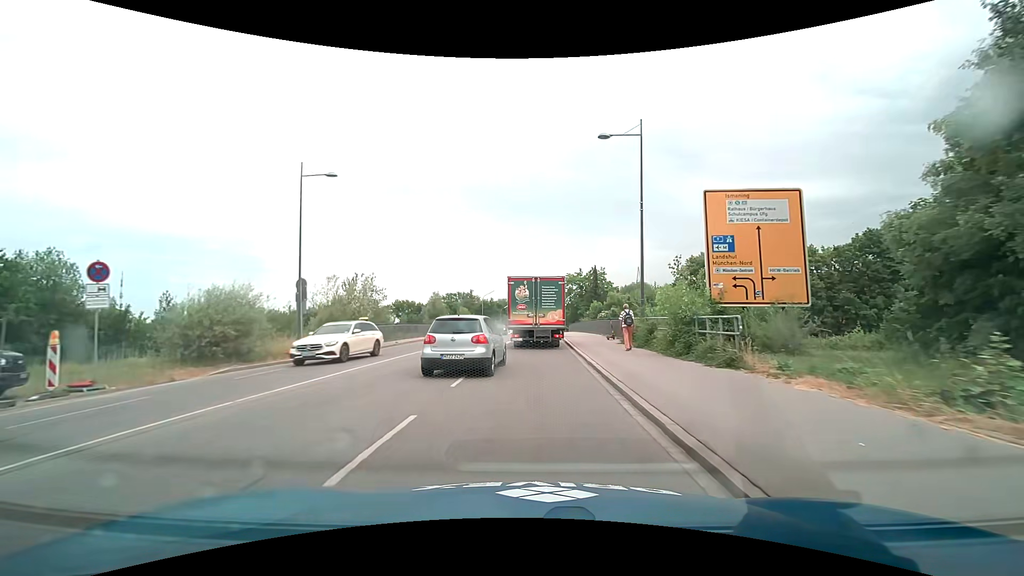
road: secondary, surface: asphalt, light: Day
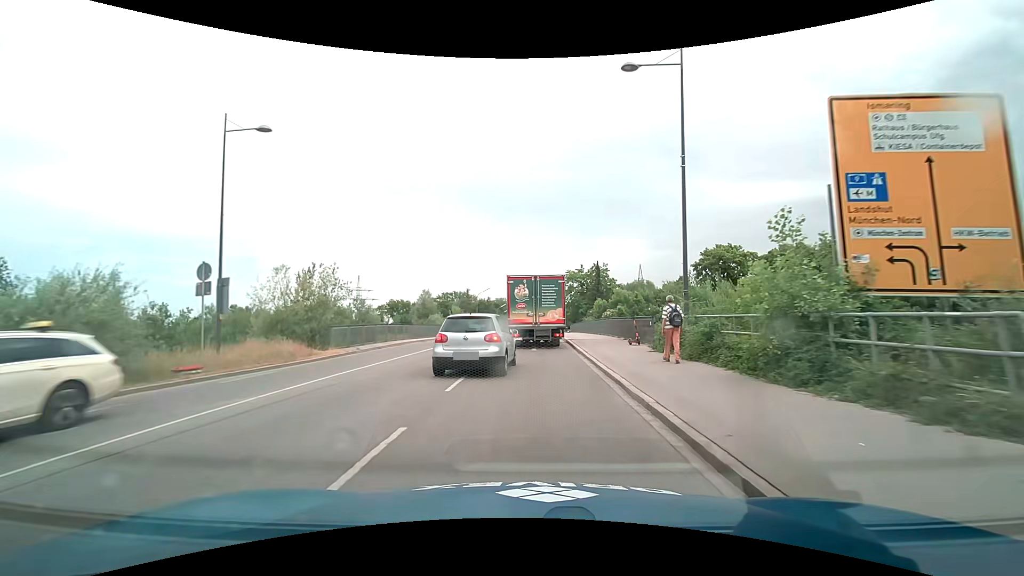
(0.0, +6.8) m; 0°
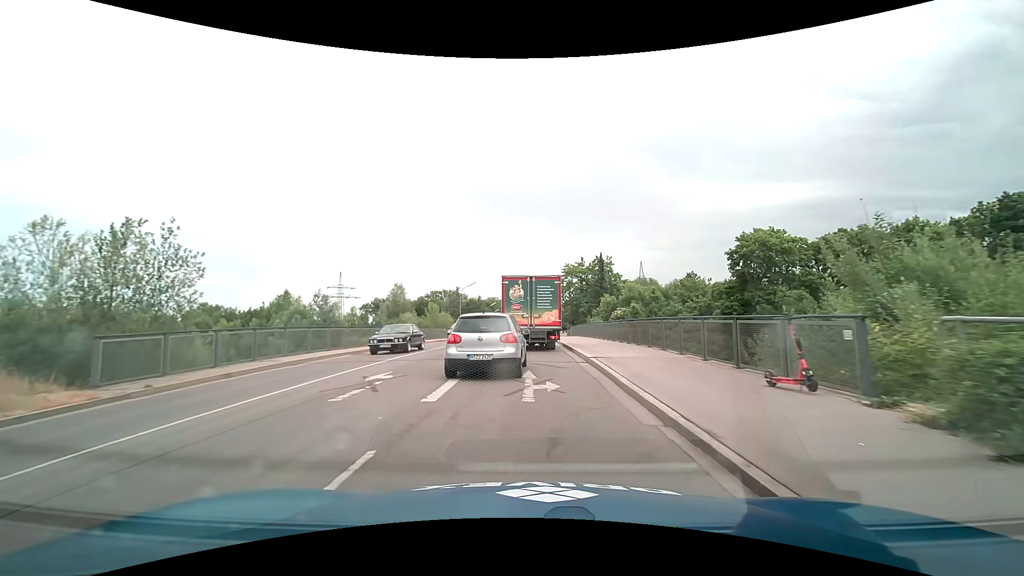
(+0.1, +13.1) m; +1°
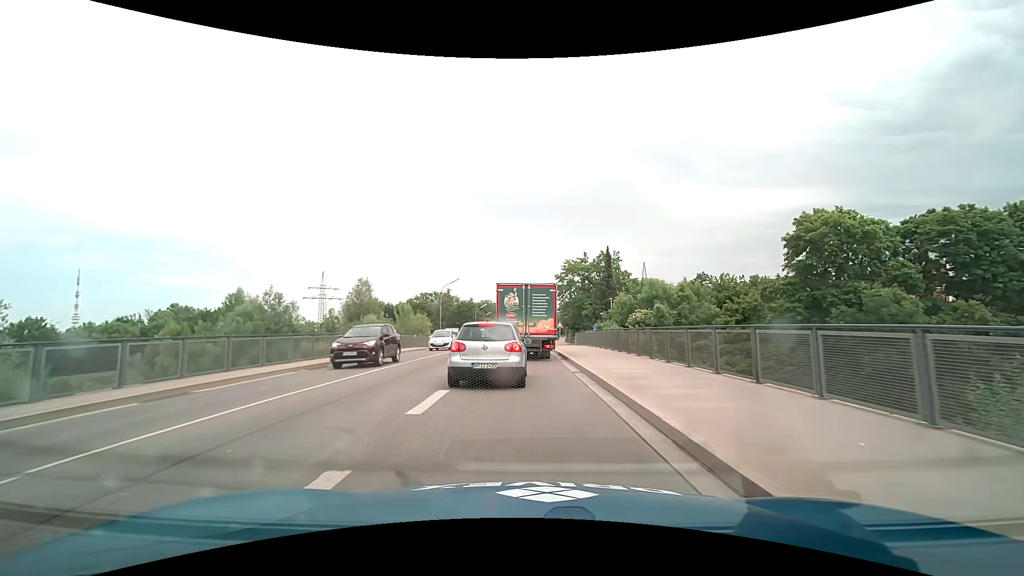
(+0.1, +12.4) m; +1°
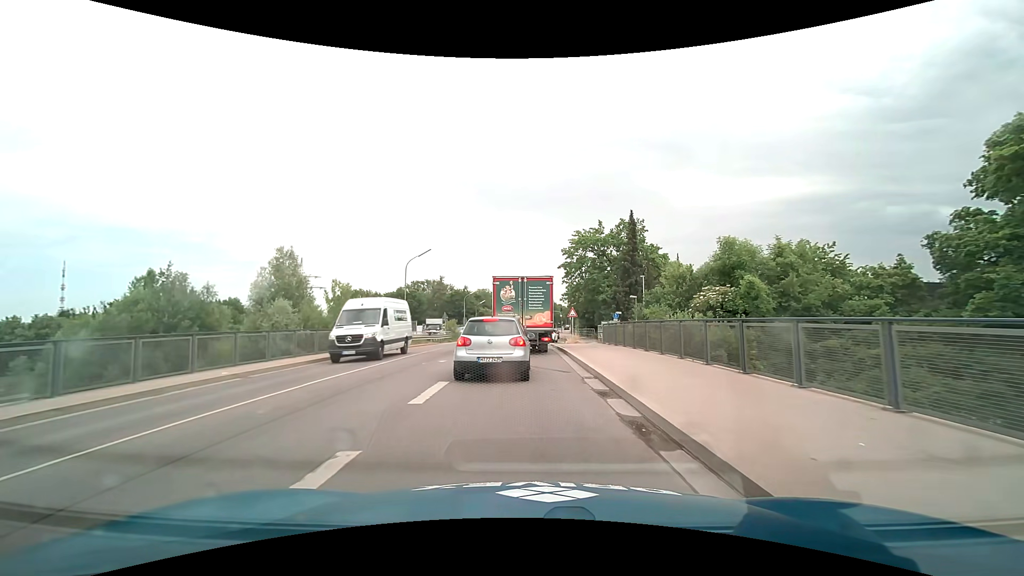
(0.0, +17.3) m; 0°
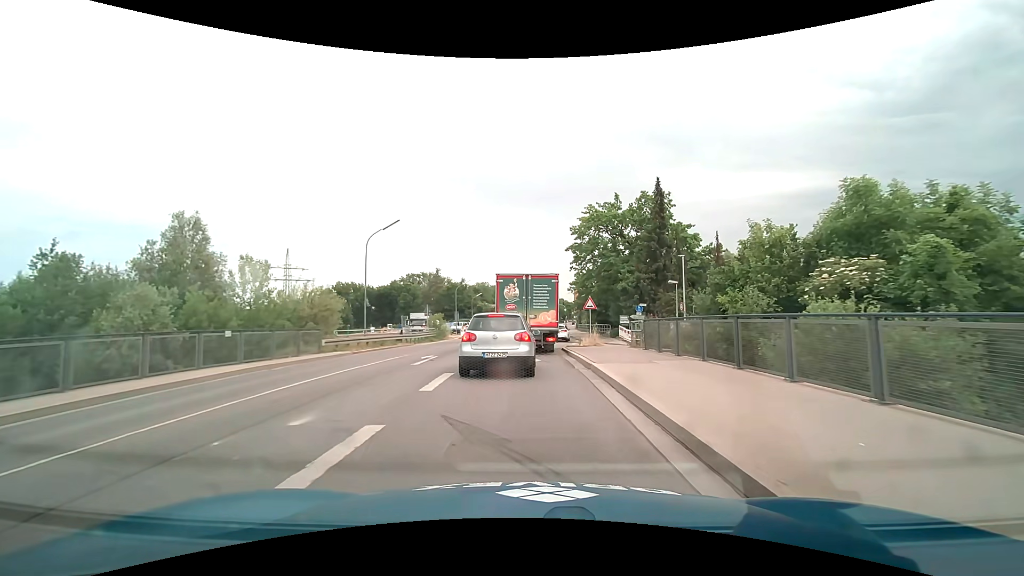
(0.0, +10.9) m; 0°
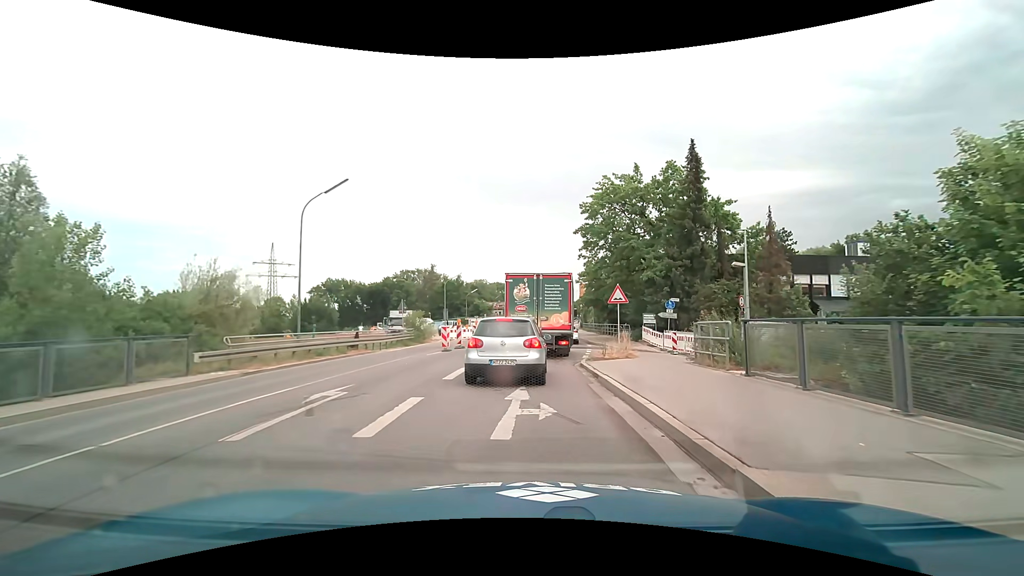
(0.0, +9.2) m; 0°
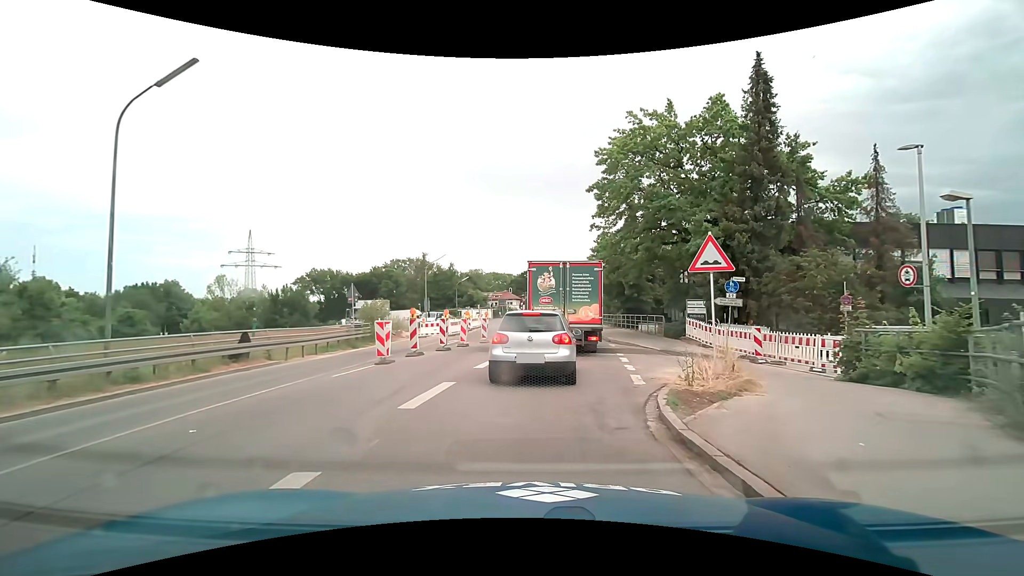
(0.0, +10.3) m; +1°
